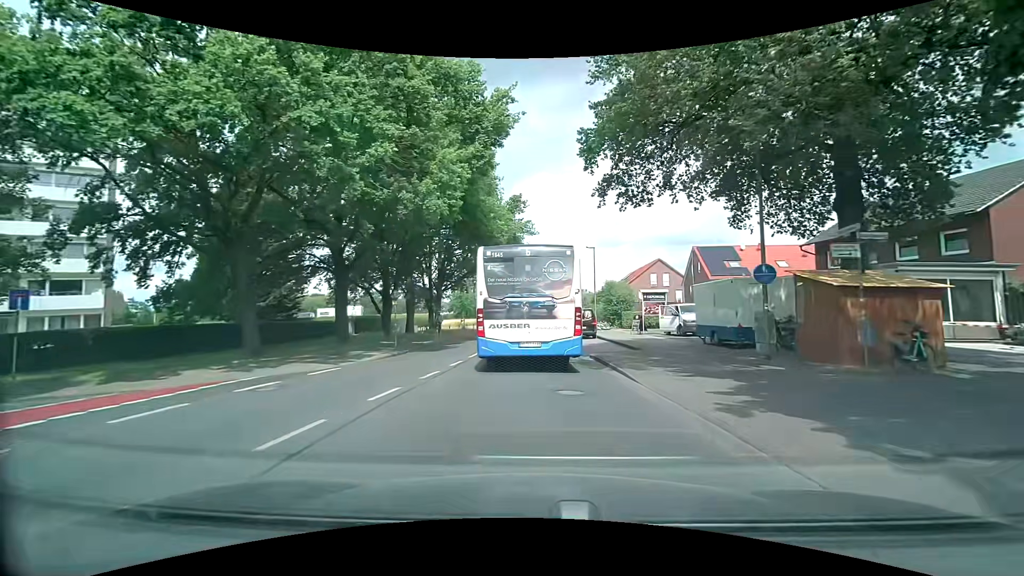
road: tertiary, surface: asphalt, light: Day
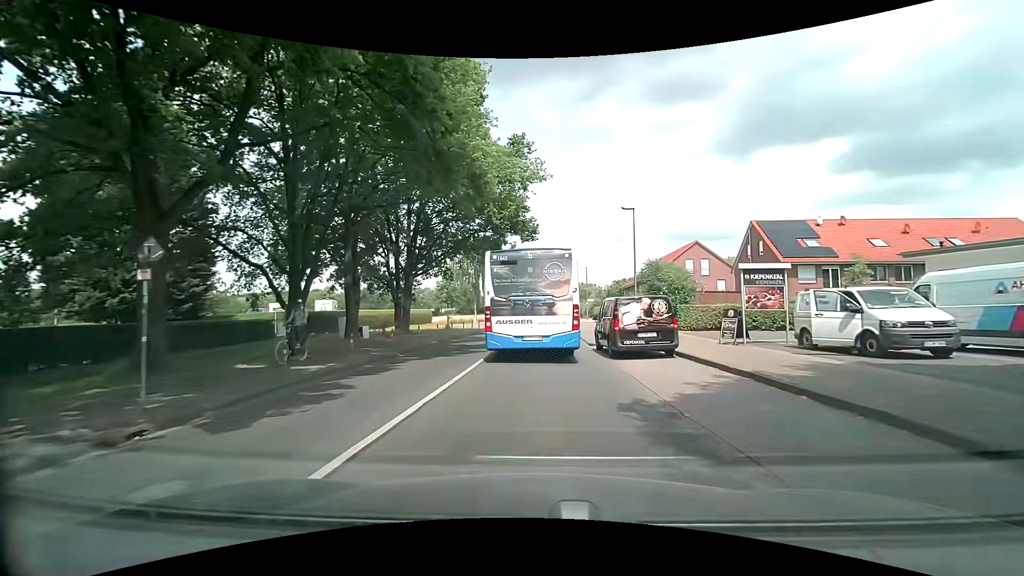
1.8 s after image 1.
(-0.2, +15.7) m; 0°
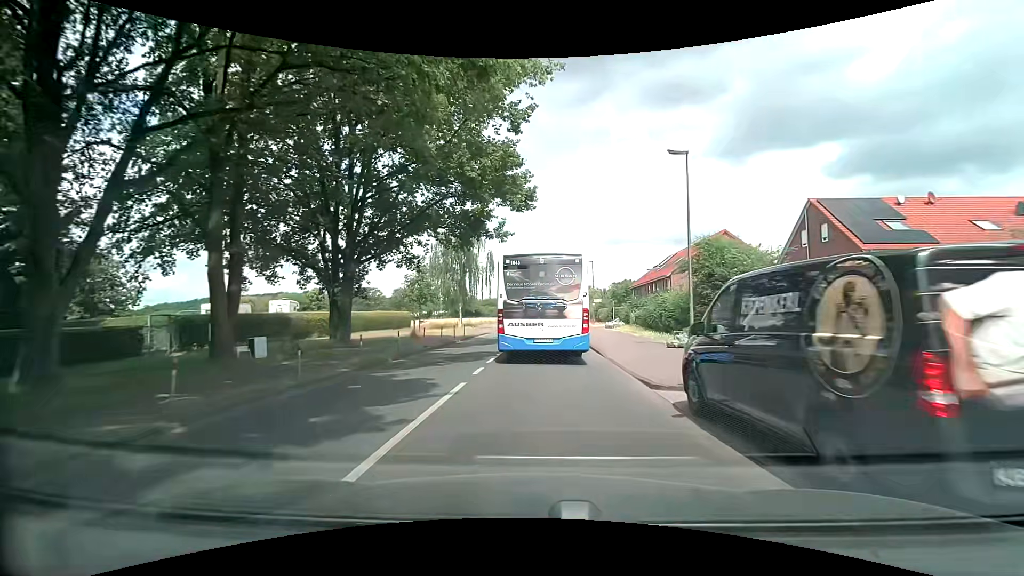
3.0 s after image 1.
(-0.1, +11.6) m; 0°
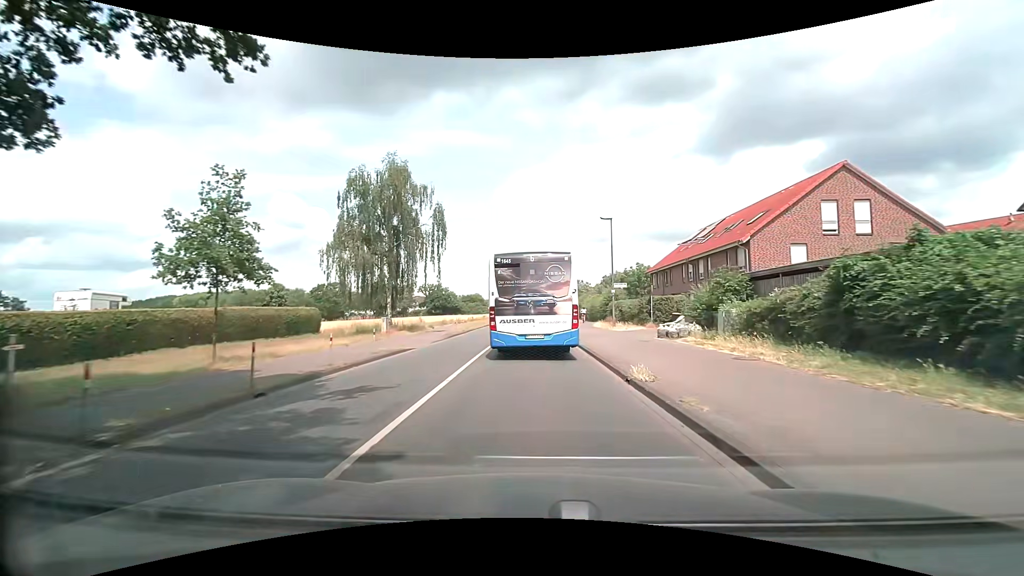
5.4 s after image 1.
(+0.4, +24.9) m; +1°
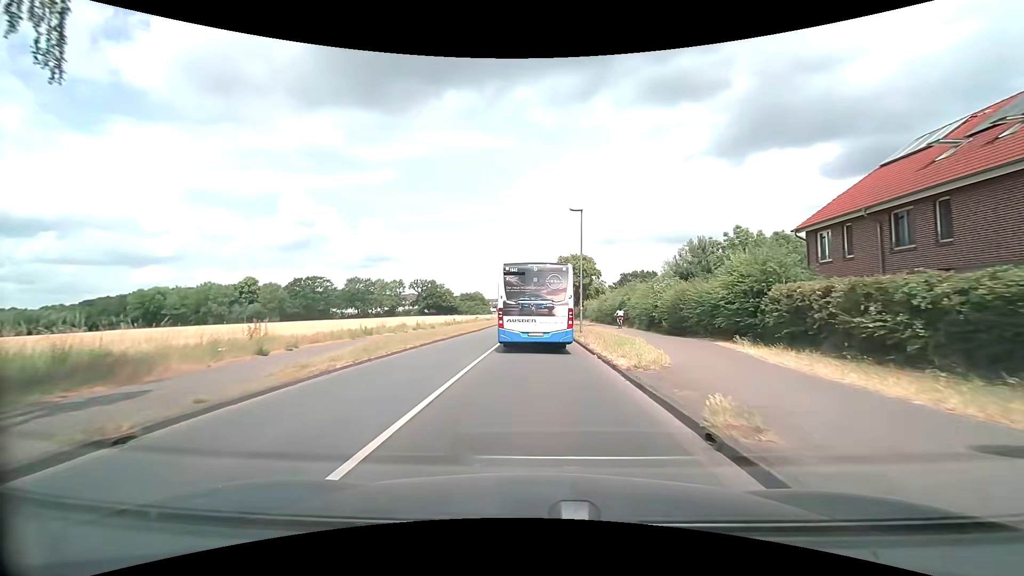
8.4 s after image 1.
(+0.2, +33.4) m; 0°
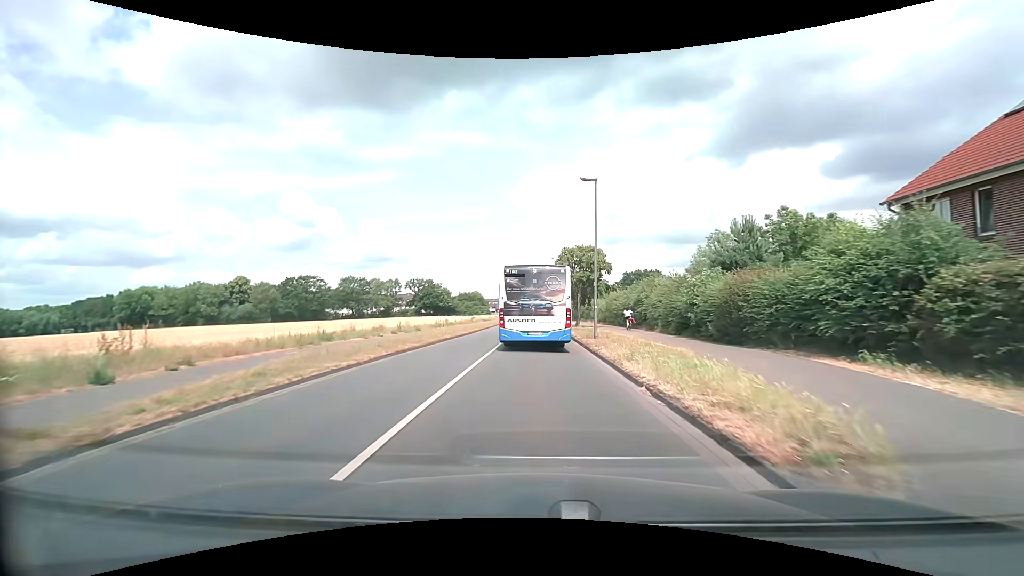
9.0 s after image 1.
(0.0, +7.1) m; 0°
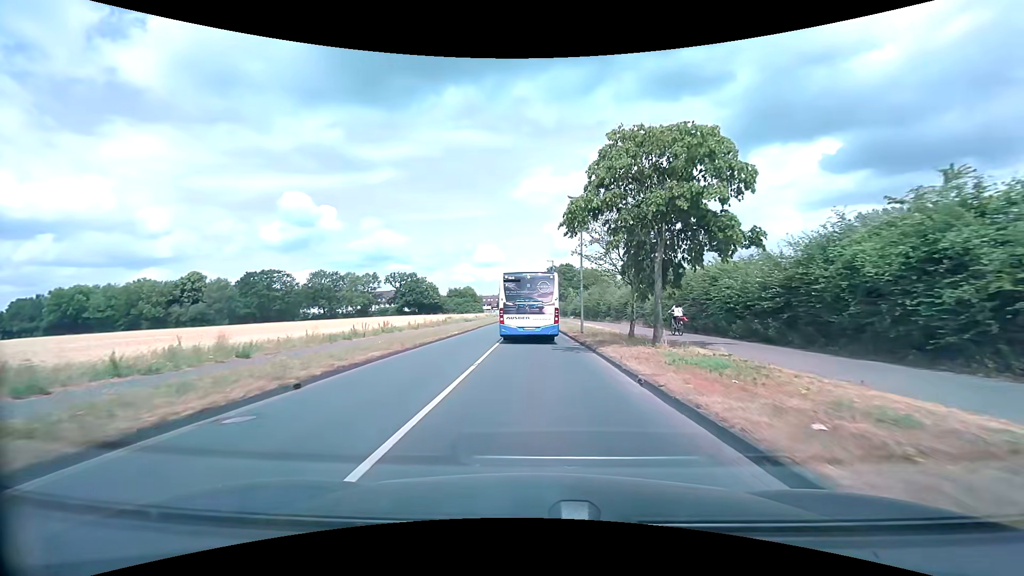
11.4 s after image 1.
(0.0, +29.1) m; 0°
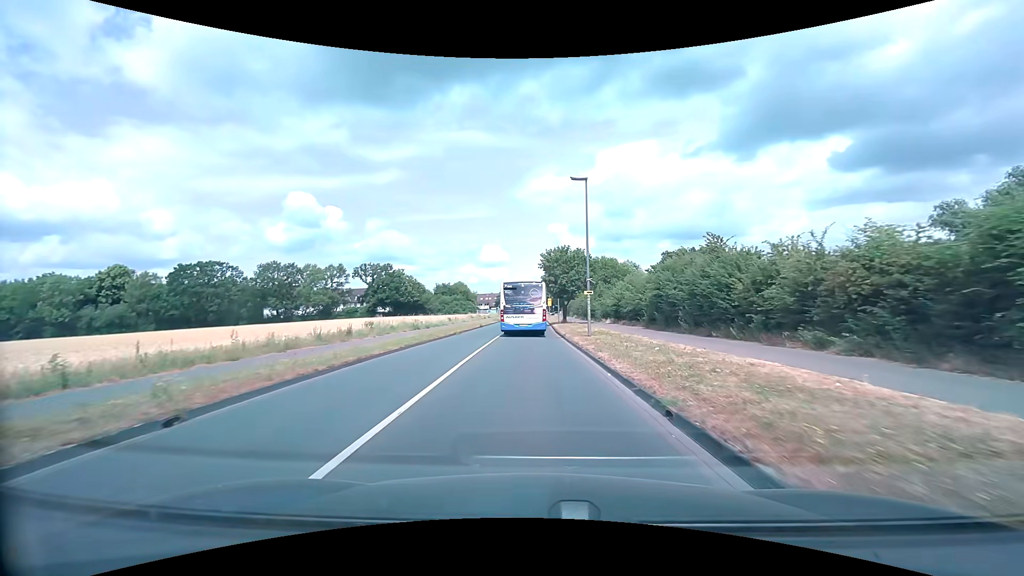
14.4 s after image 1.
(0.0, +37.7) m; 0°
(0, +10) (0, +20) (0, +30) (0, +40) (0, +50) (0, +60) (0, +70) (0, +80) (0, +90) (0, +100) m
